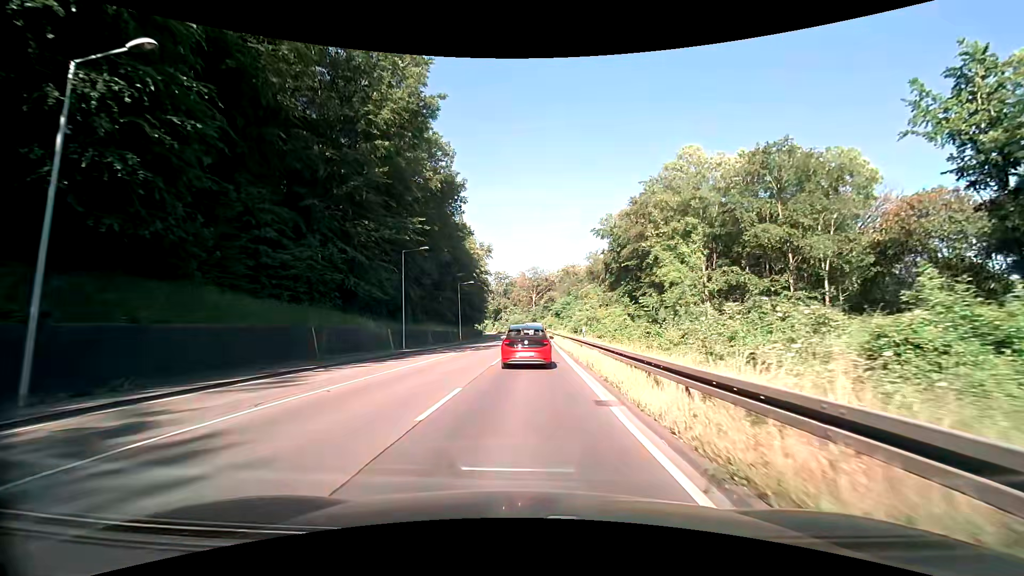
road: secondary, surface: asphalt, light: Day
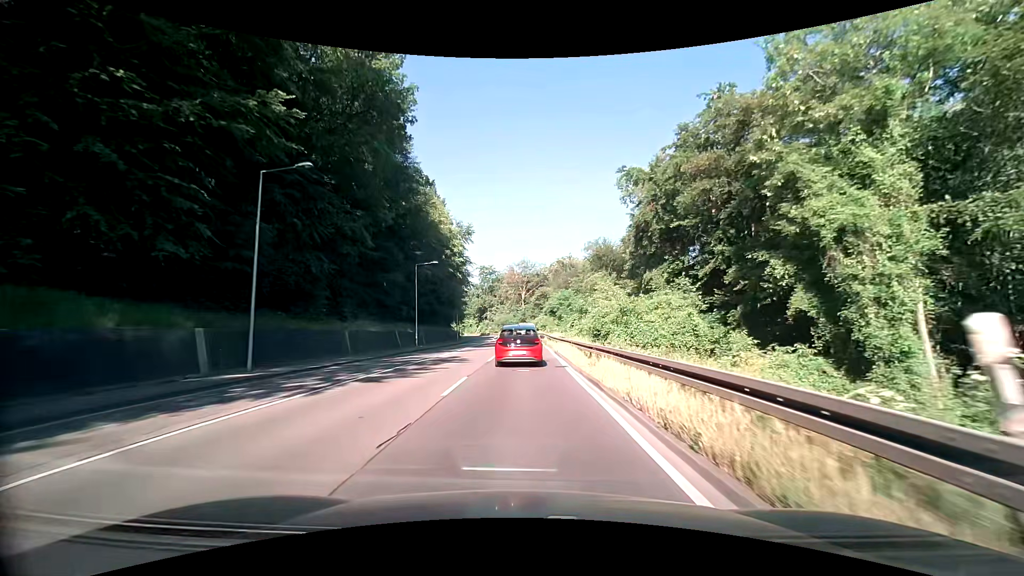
(+0.4, +21.5) m; +2°
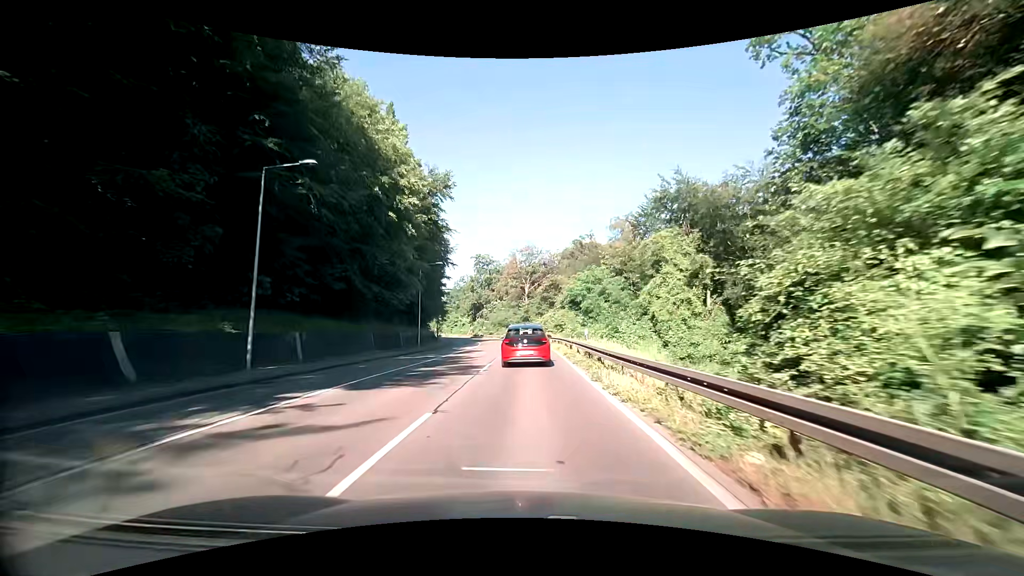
(-0.2, +30.2) m; -1°
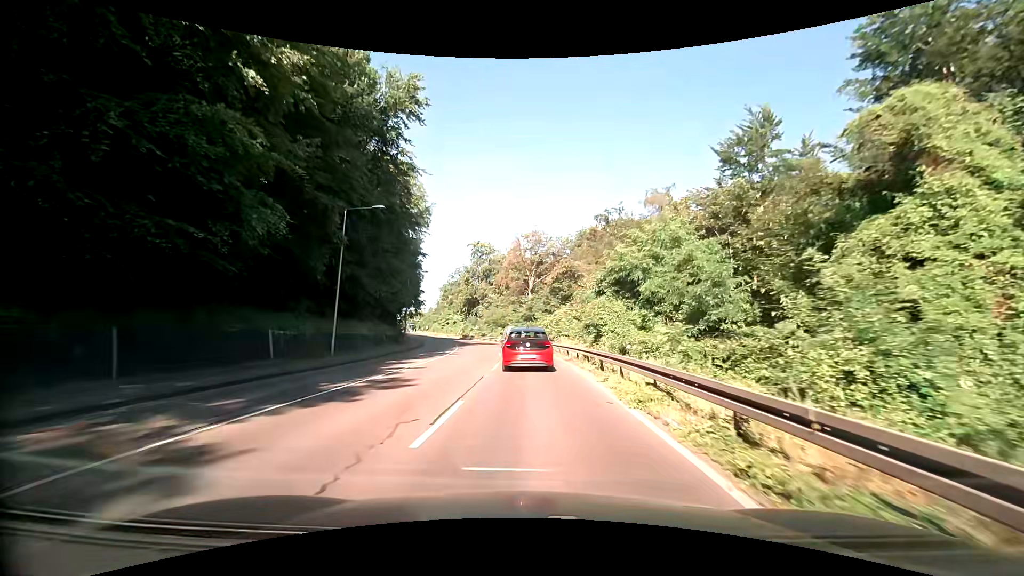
(0.0, +22.5) m; 0°
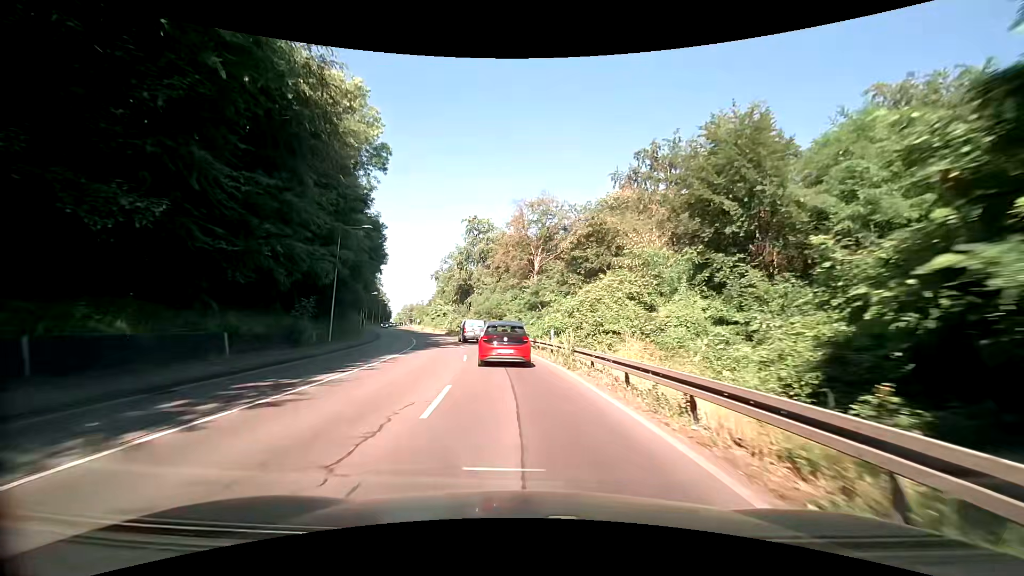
(+0.3, +22.7) m; 0°
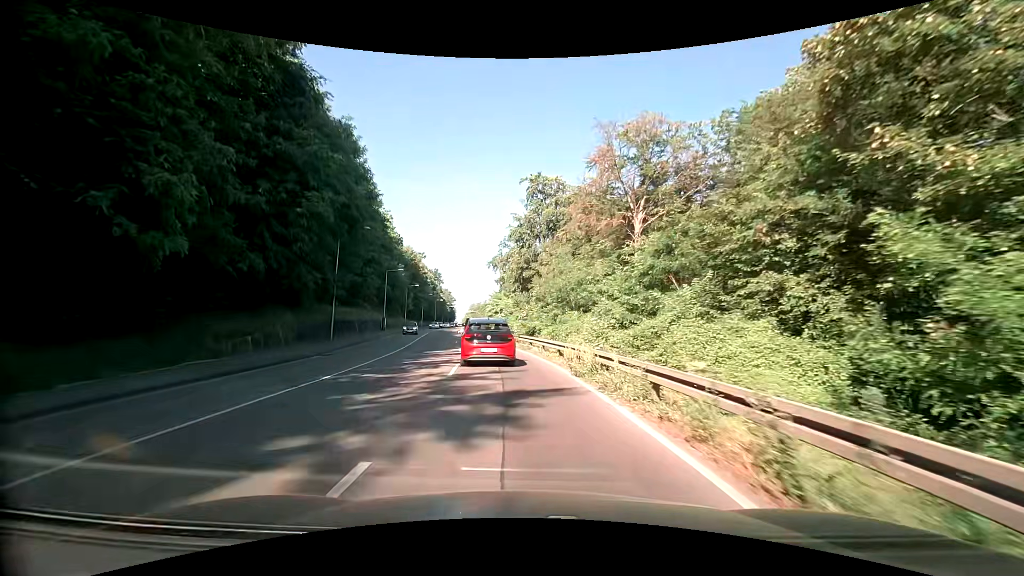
(-2.3, +30.6) m; -8°
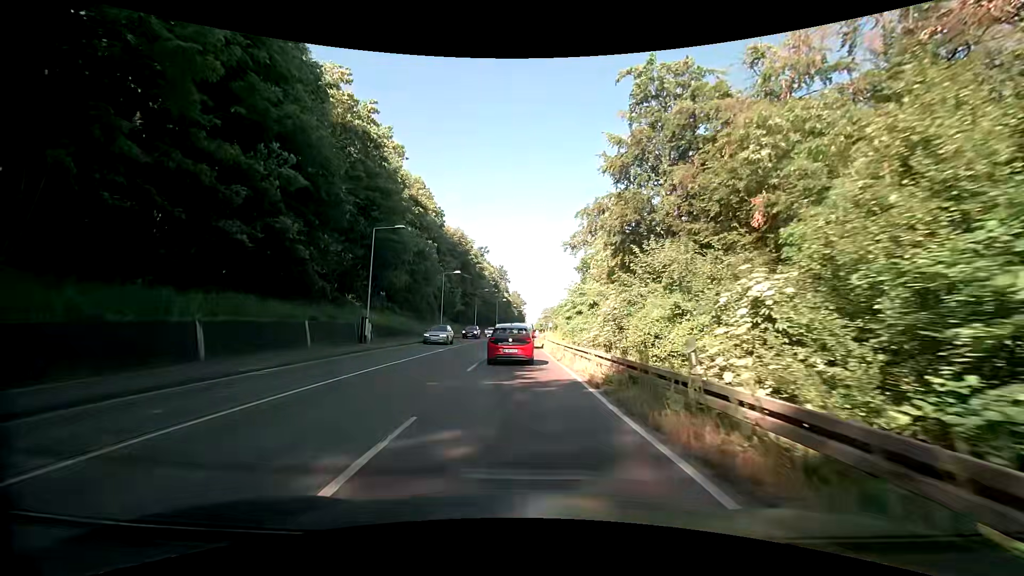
(-3.0, +33.5) m; -9°
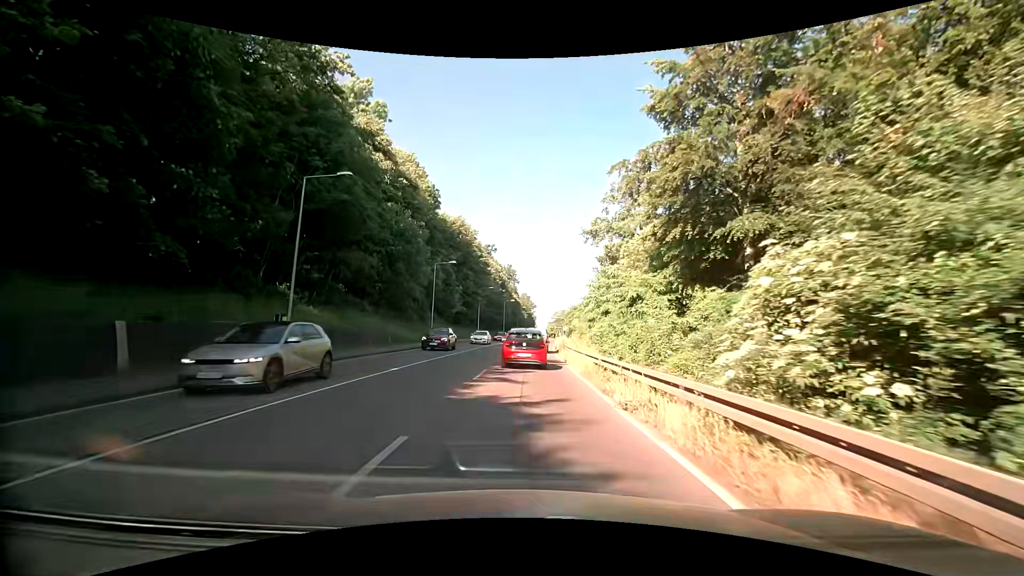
(-0.2, +13.1) m; -1°
(0, +10) (0, +20) (0, +30) (+1, +40) (+1, +50) (+1, +60) (+2, +70) (+2, +80) (+3, +90) (+4, +100) m
